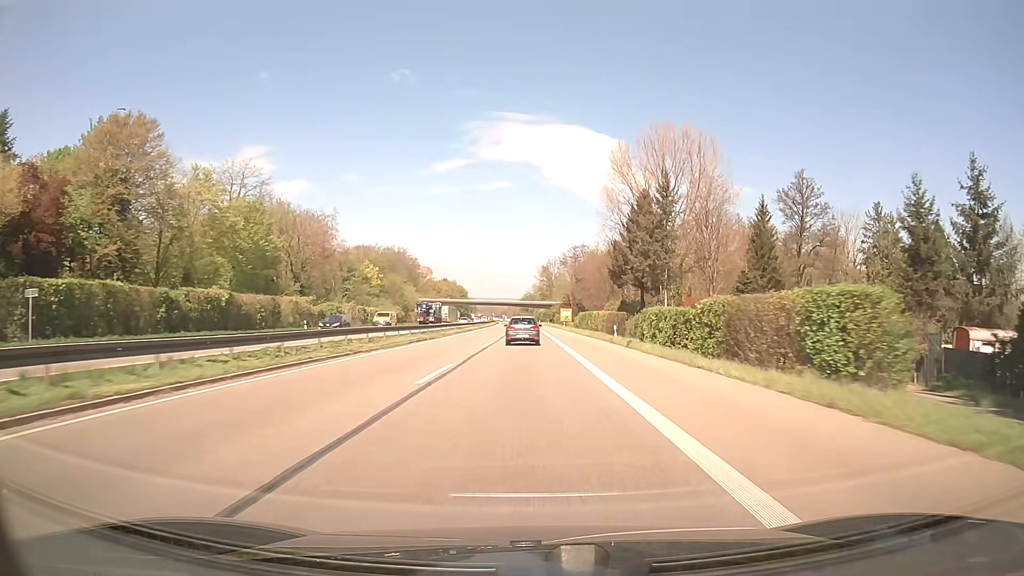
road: trunk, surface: asphalt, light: Day
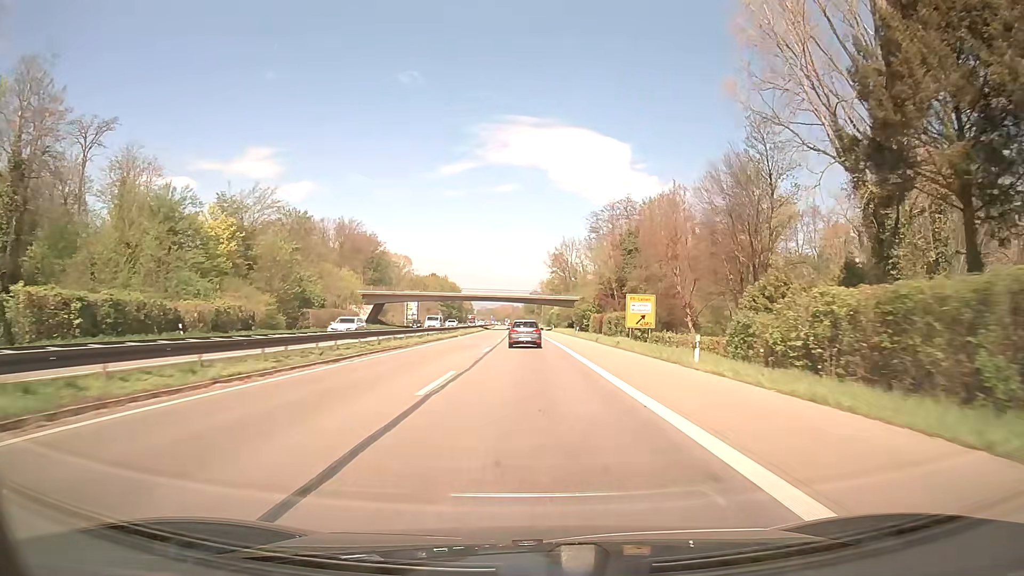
(-0.1, +75.1) m; 0°
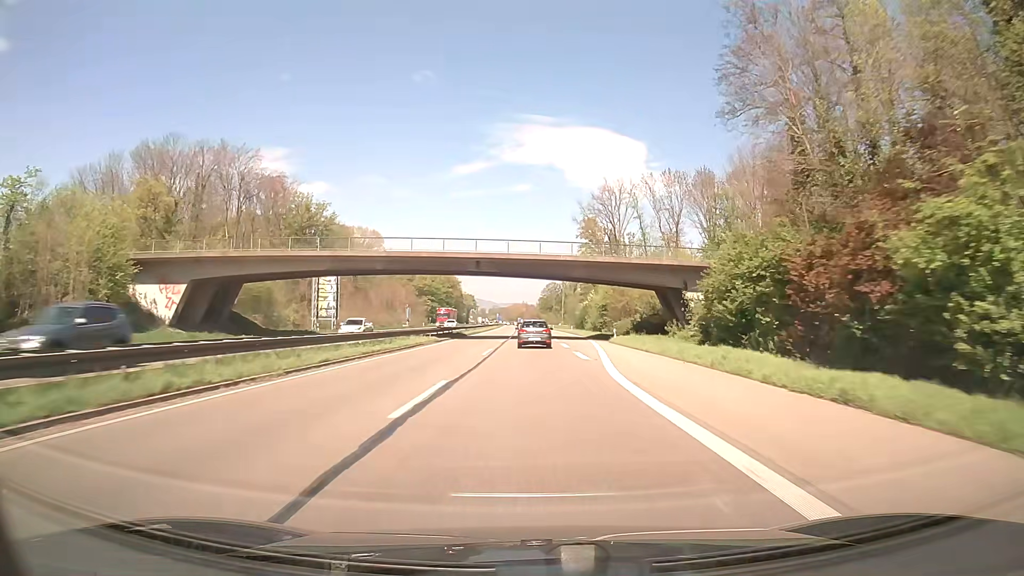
(-0.7, +76.3) m; -1°
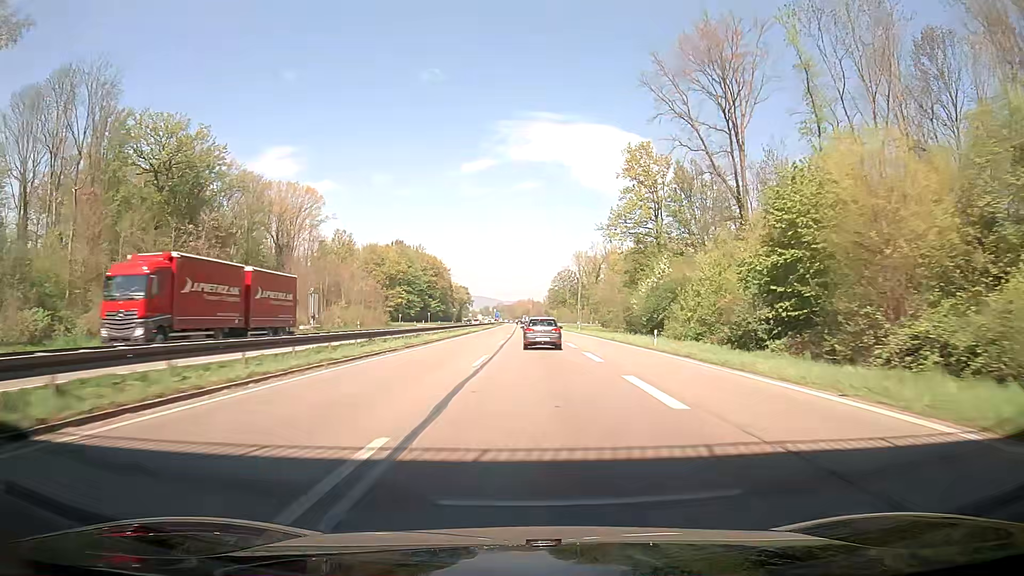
(-0.3, +62.8) m; 0°
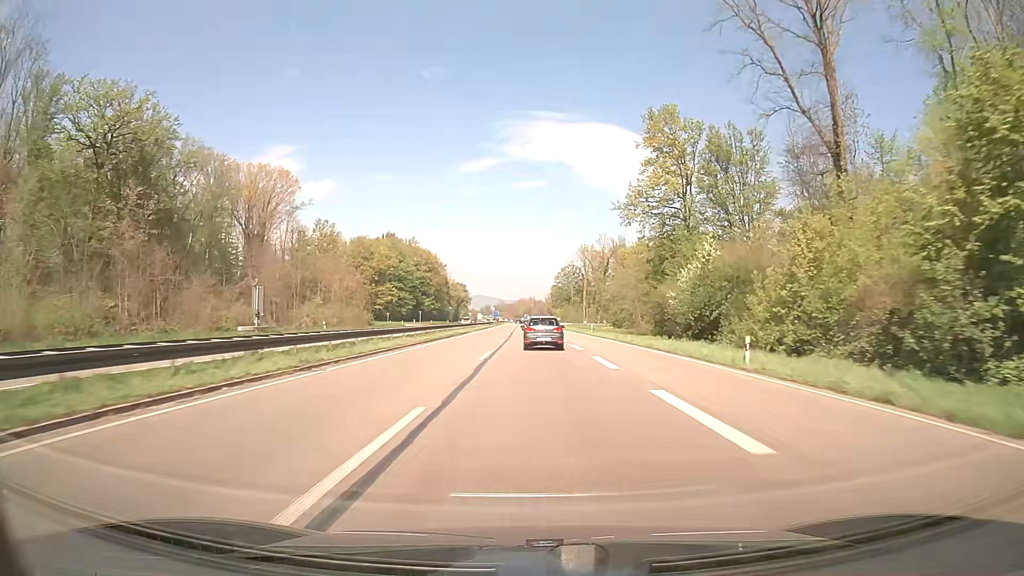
(0.0, +15.7) m; -1°
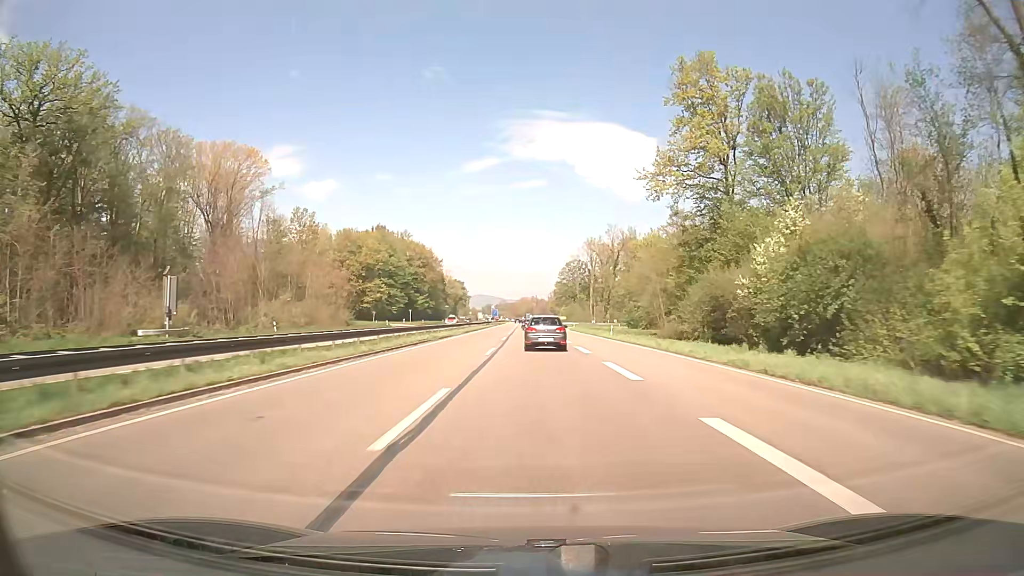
(-0.1, +15.5) m; 0°
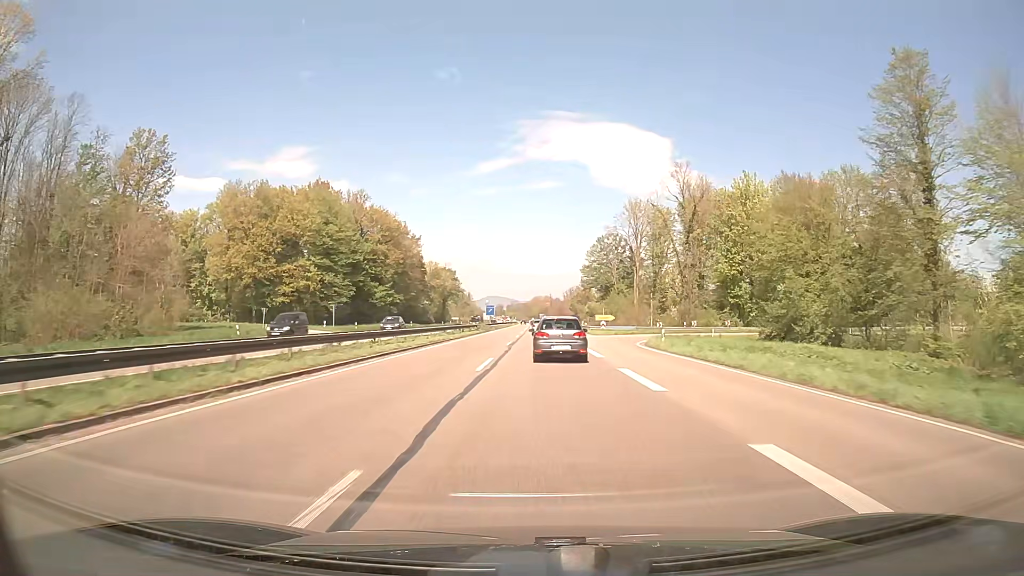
(-0.5, +62.0) m; -1°
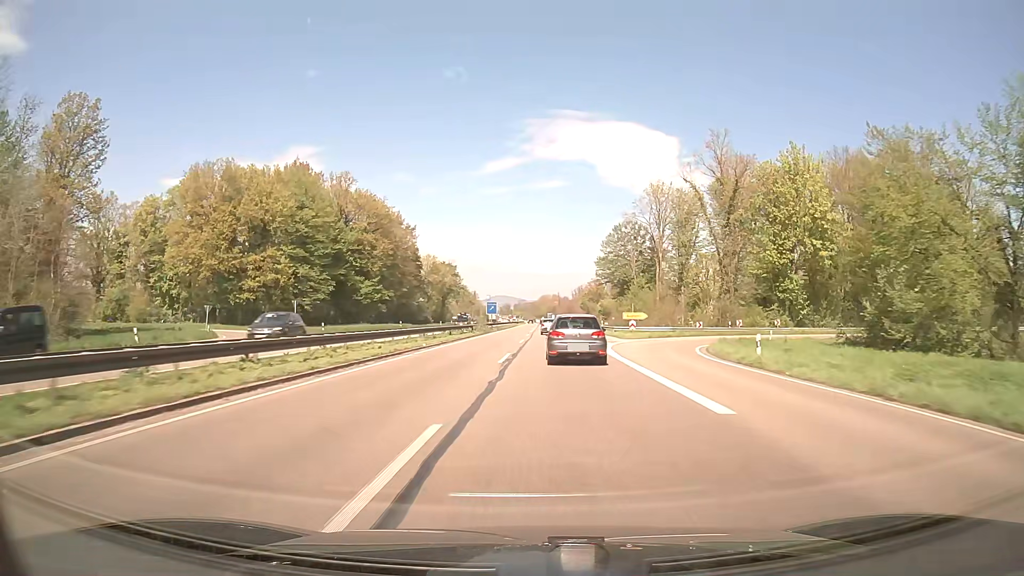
(-0.1, +15.7) m; 0°
(0, +10) (0, +20) (0, +30) (-1, +40) (-1, +50) (-1, +60) (-1, +70) (-1, +80) (-1, +90) (-1, +100) m
